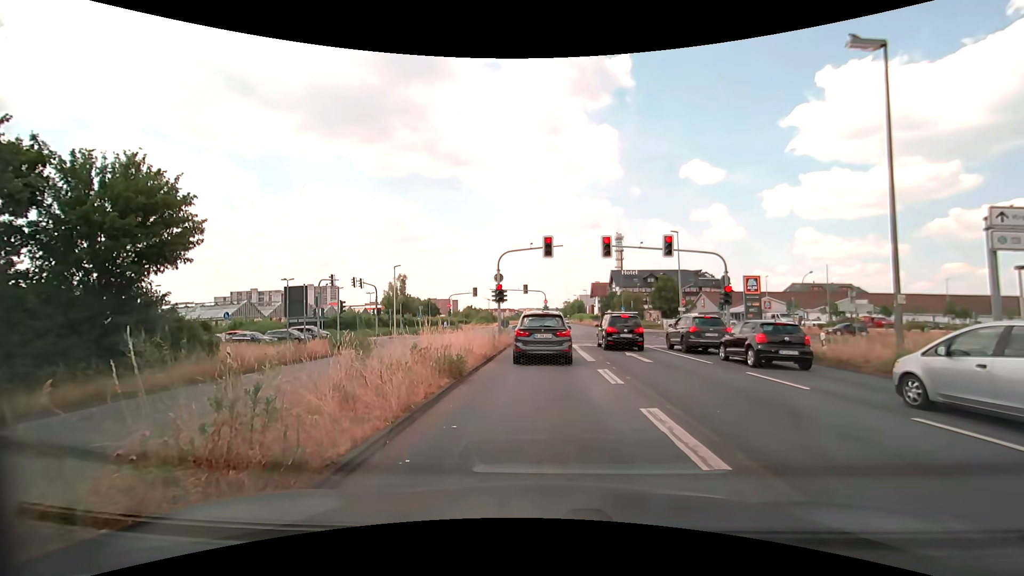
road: primary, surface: asphalt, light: Day
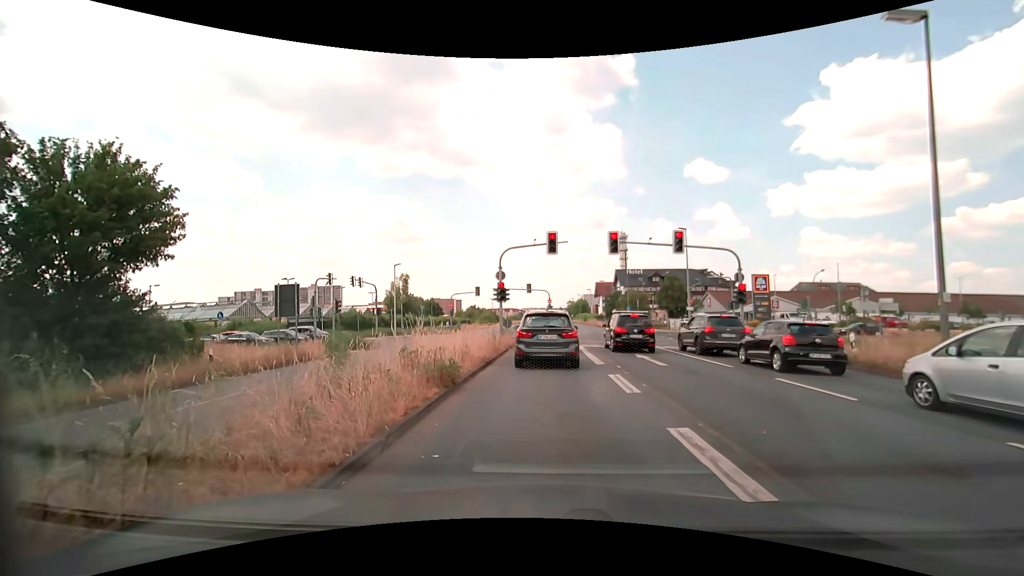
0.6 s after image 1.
(0.0, +1.4) m; -1°
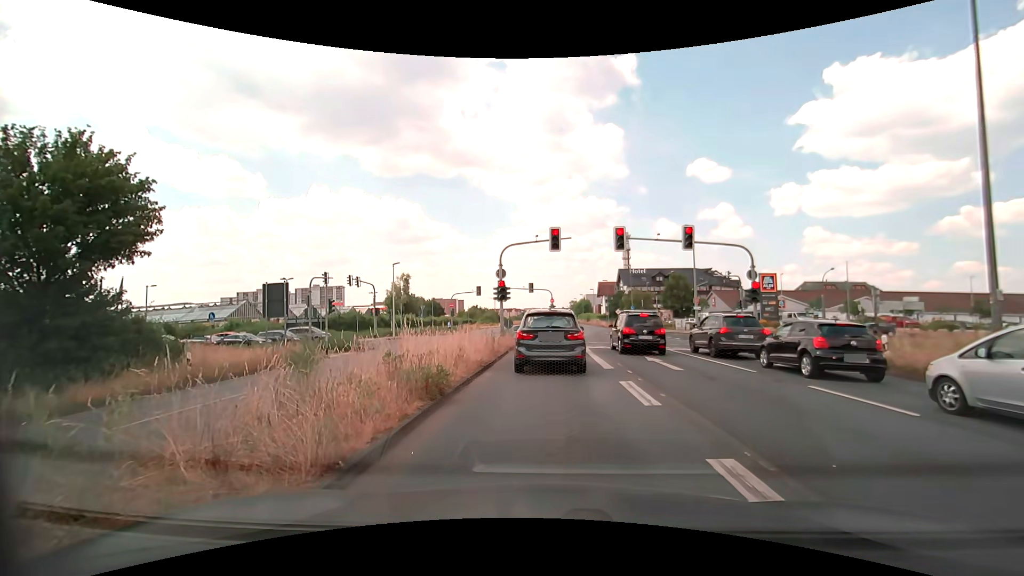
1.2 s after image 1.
(0.0, +1.3) m; +1°
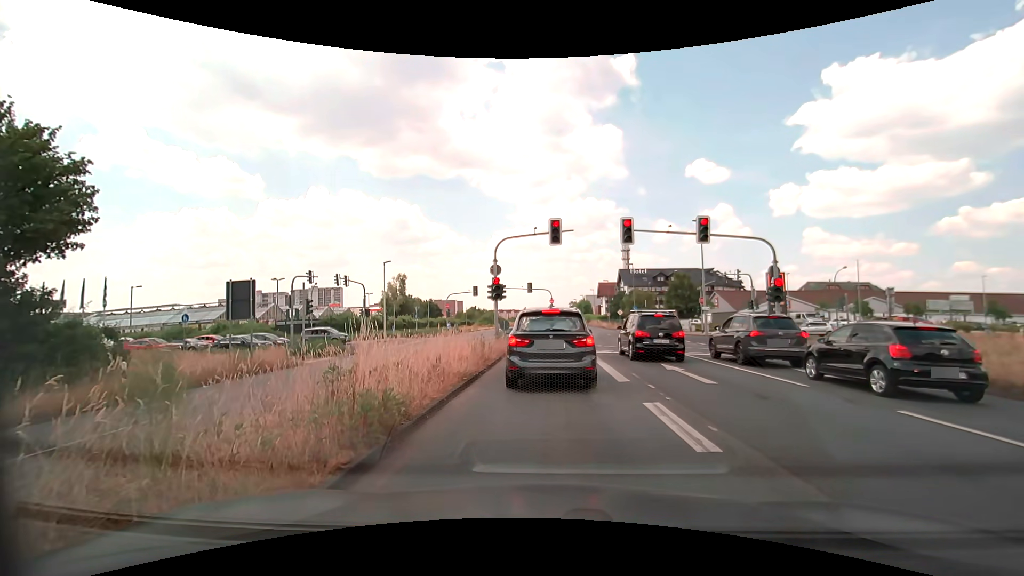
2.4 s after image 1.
(0.0, +2.7) m; +1°
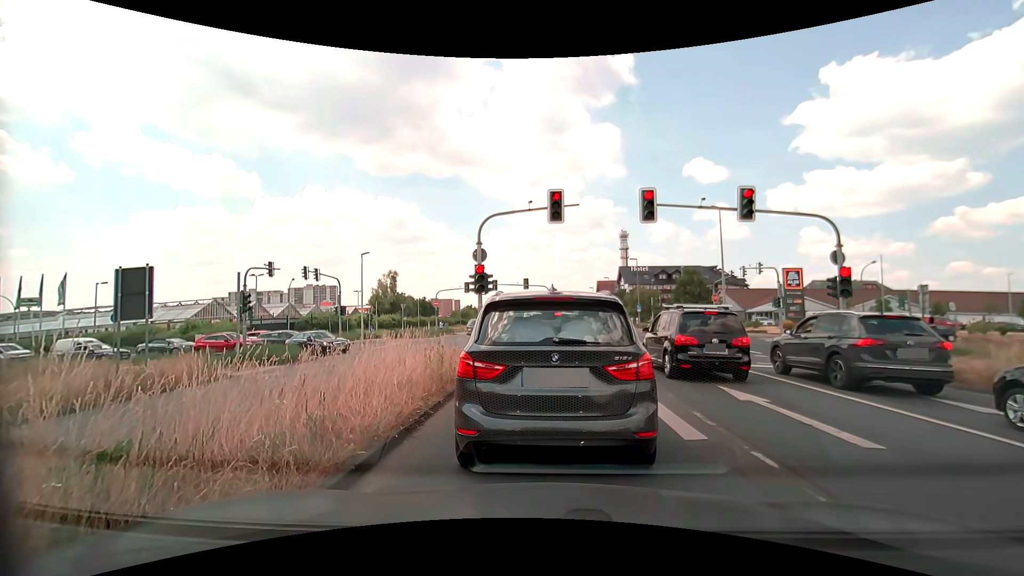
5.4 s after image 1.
(-0.1, +5.2) m; 0°
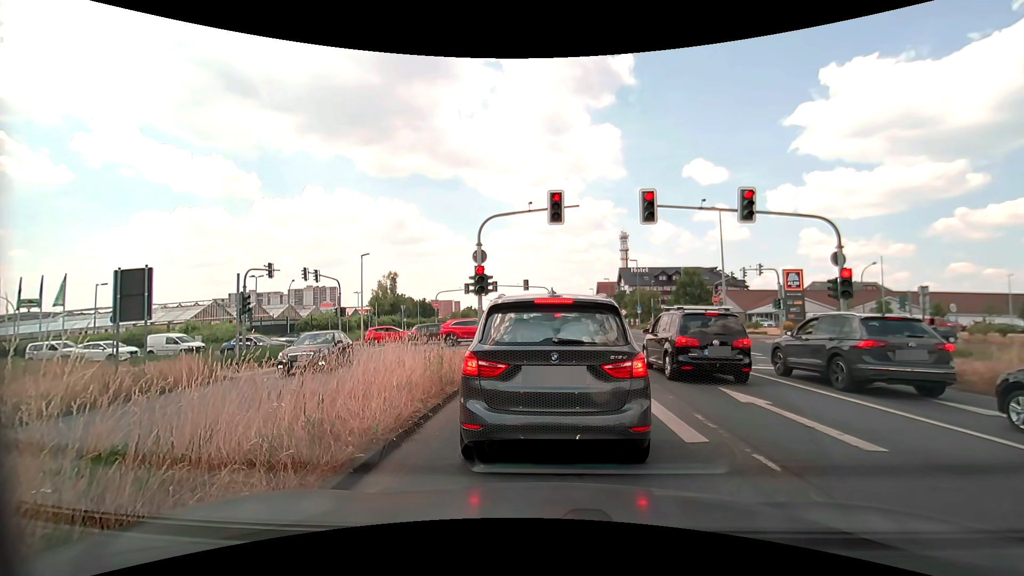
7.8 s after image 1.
(0.0, +0.1) m; 0°
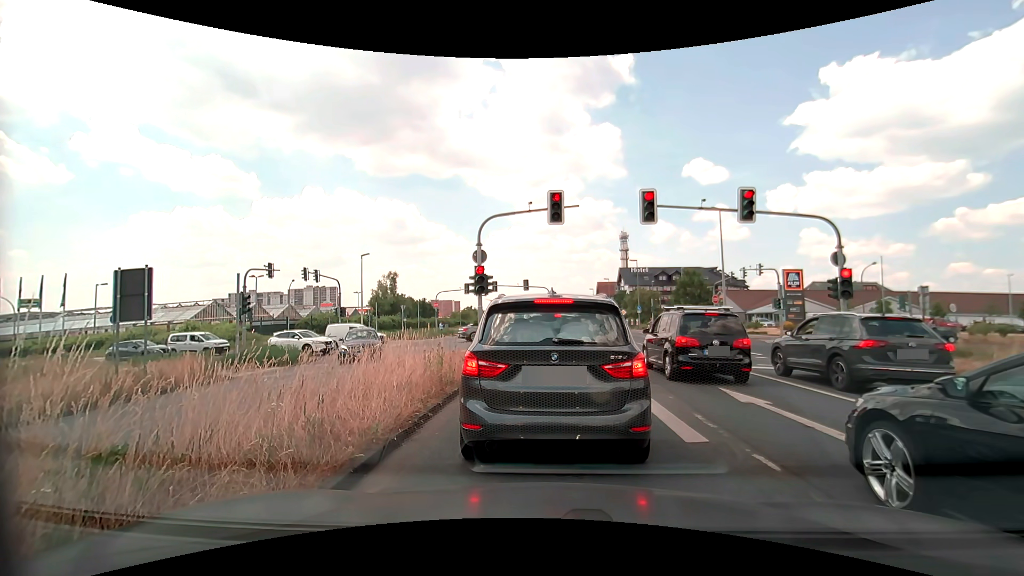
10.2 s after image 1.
(0.0, 0.0) m; 0°
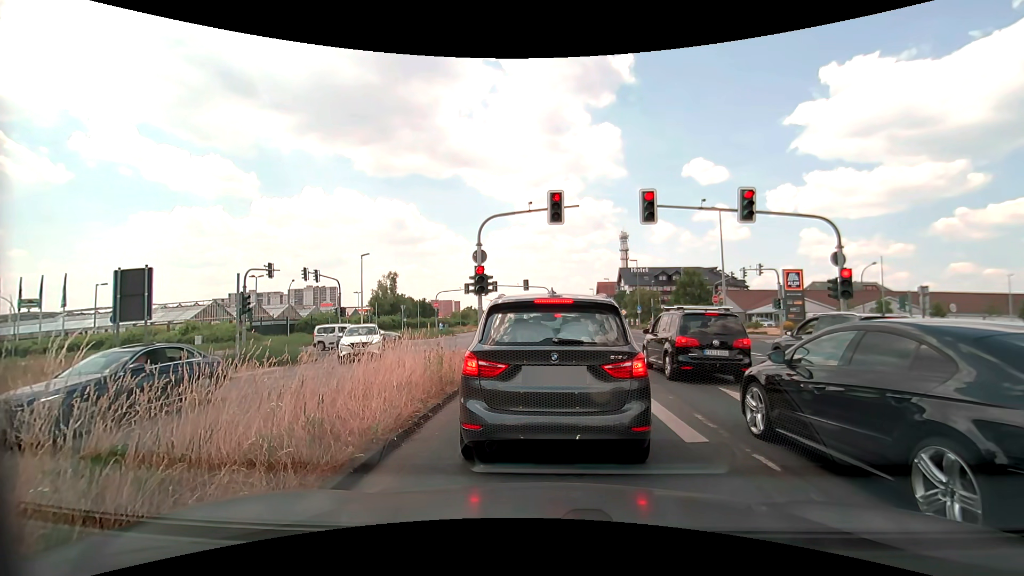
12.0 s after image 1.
(0.0, 0.0) m; 0°
(0, +10) (0, +20) (-1, +30) (-4, +39) (-11, +47) (-20, +50) (-30, +50) (-40, +49) (-50, +48) (-60, +47) m
